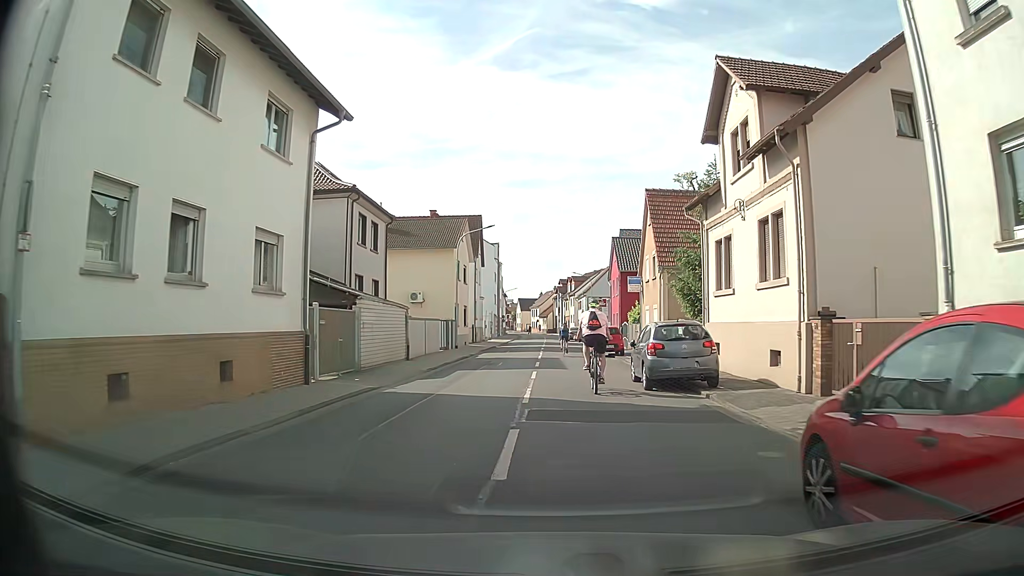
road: tertiary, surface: asphalt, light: Day
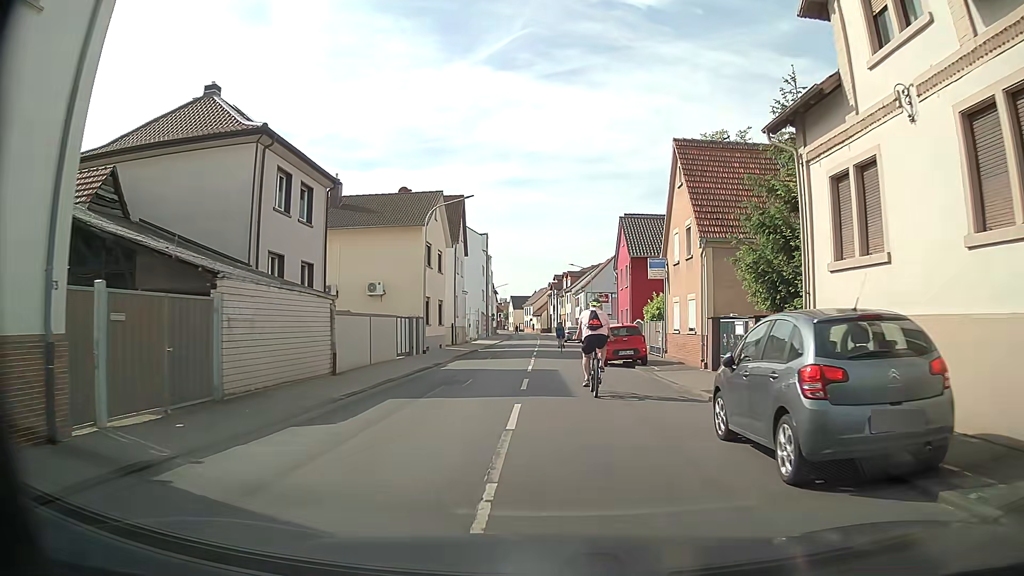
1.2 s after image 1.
(0.0, +9.3) m; -1°
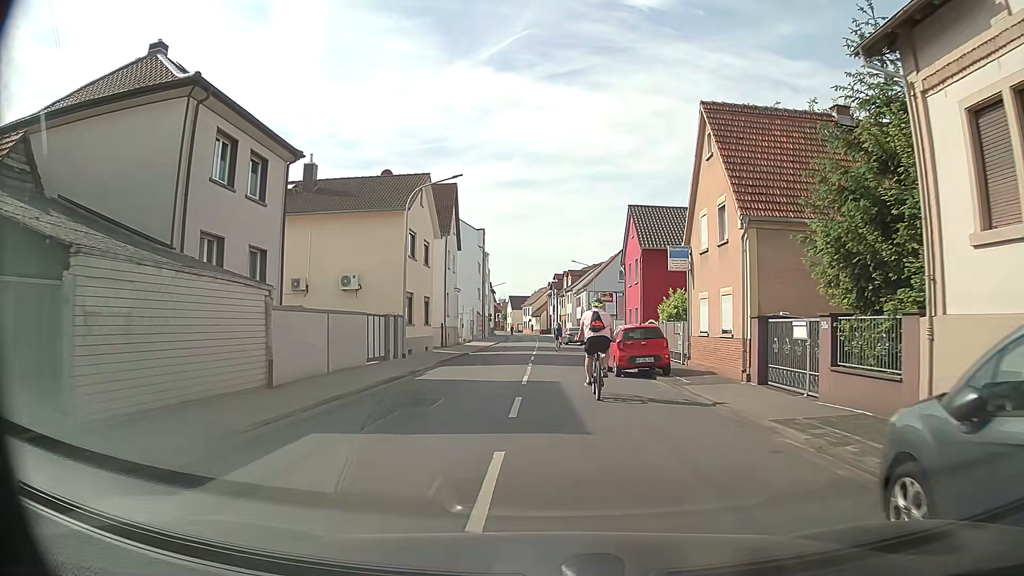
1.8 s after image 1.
(+0.1, +4.6) m; +2°
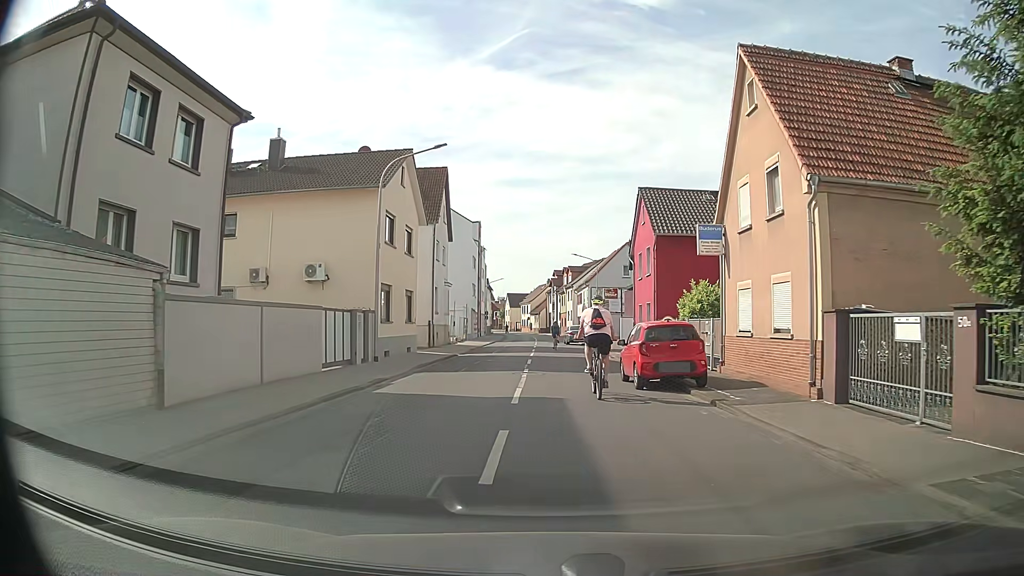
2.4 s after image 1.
(-0.1, +4.6) m; 0°
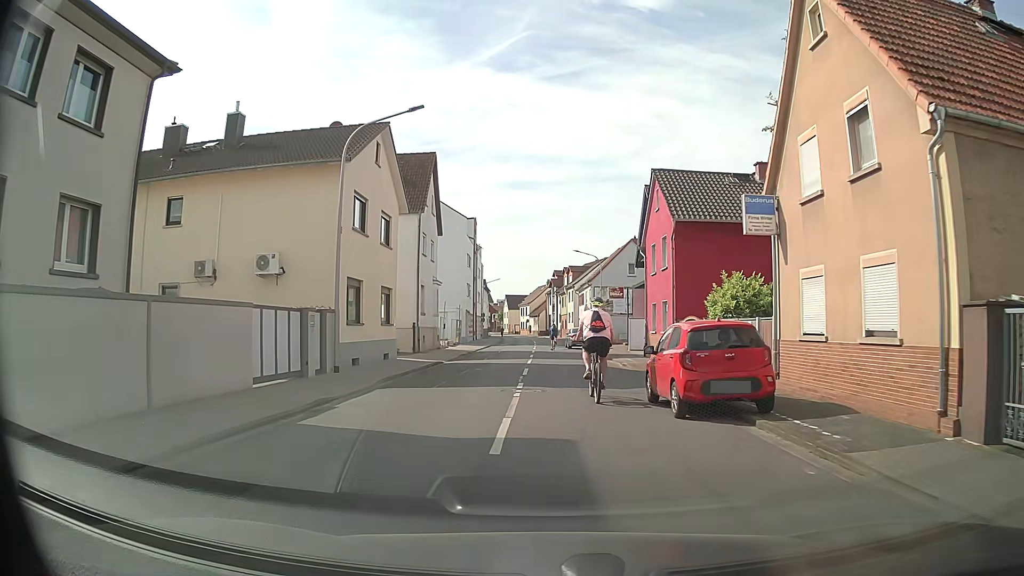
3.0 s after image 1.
(0.0, +4.6) m; -1°
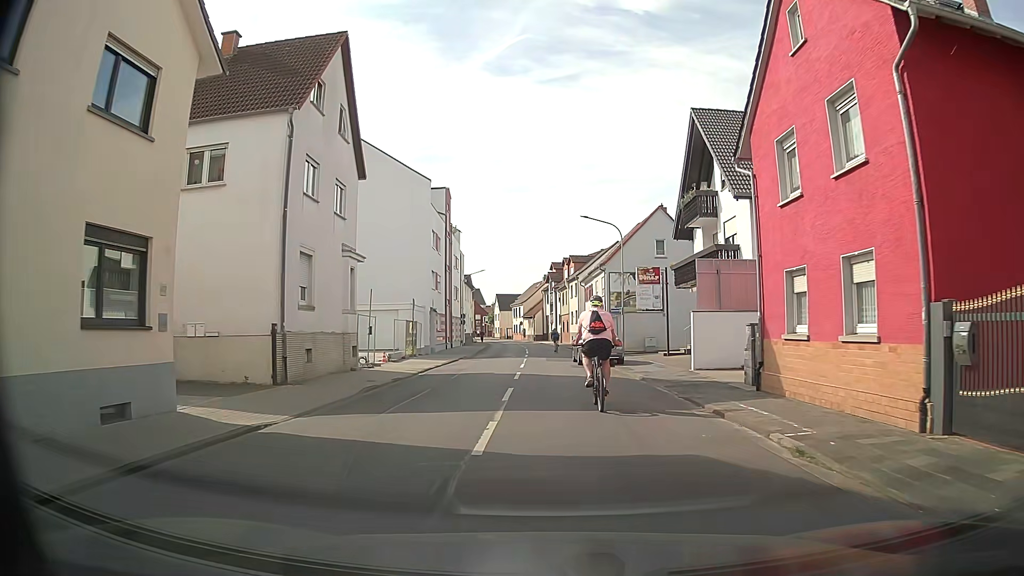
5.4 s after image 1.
(+0.3, +18.1) m; +1°
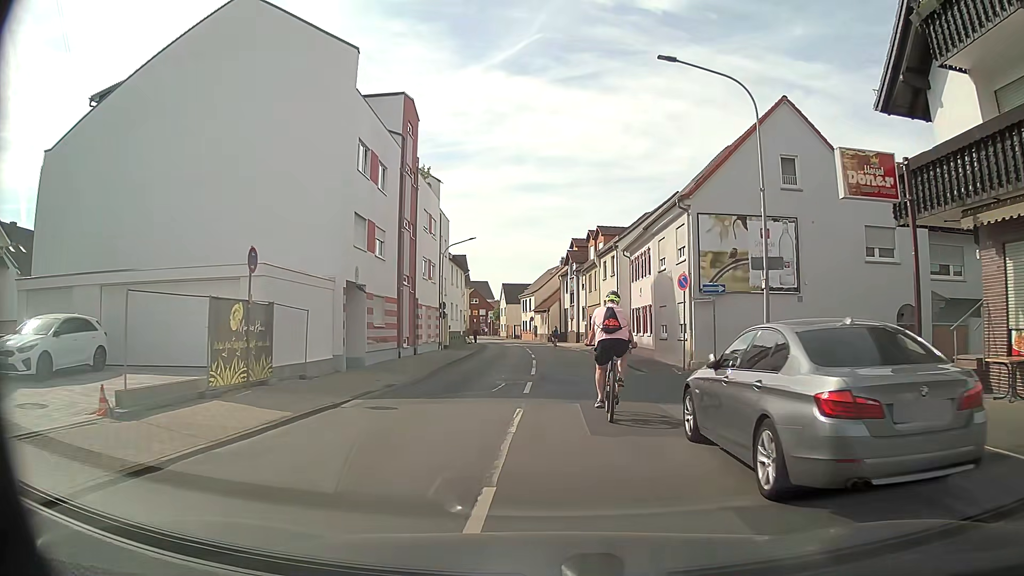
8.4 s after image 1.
(-0.4, +22.6) m; -1°
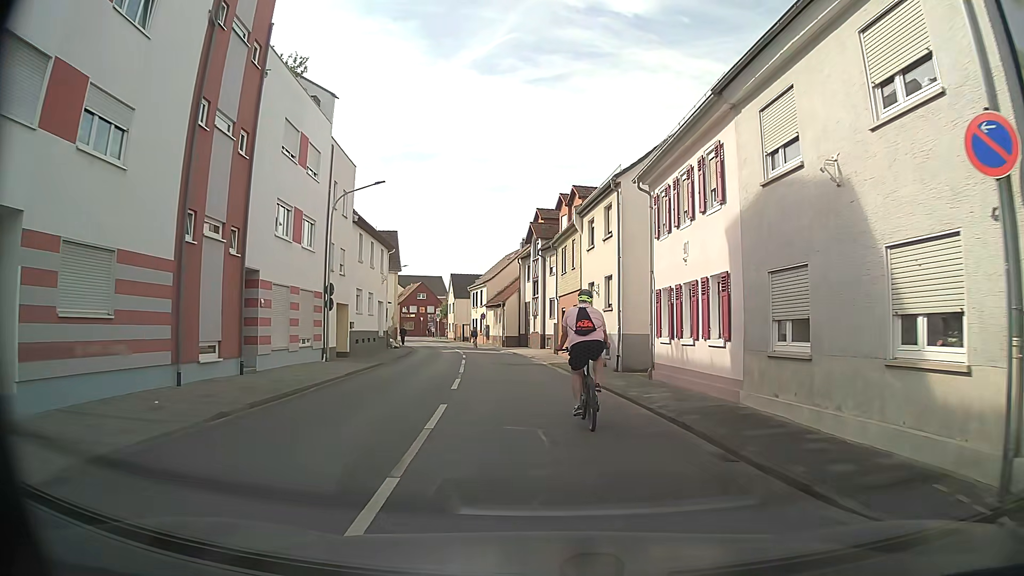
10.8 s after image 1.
(+0.4, +17.8) m; +3°
(0, +10) (-1, +20) (-2, +30) (-3, +40) (-5, +50) (-7, +59) (-10, +69) (-13, +79) (-16, +88) (-20, +97) m
